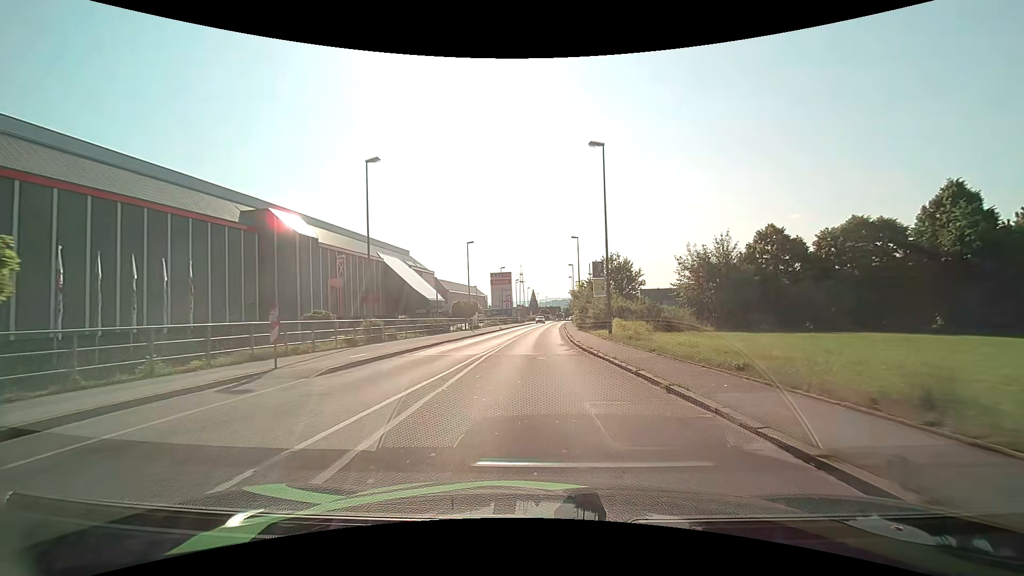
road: tertiary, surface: asphalt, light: Day
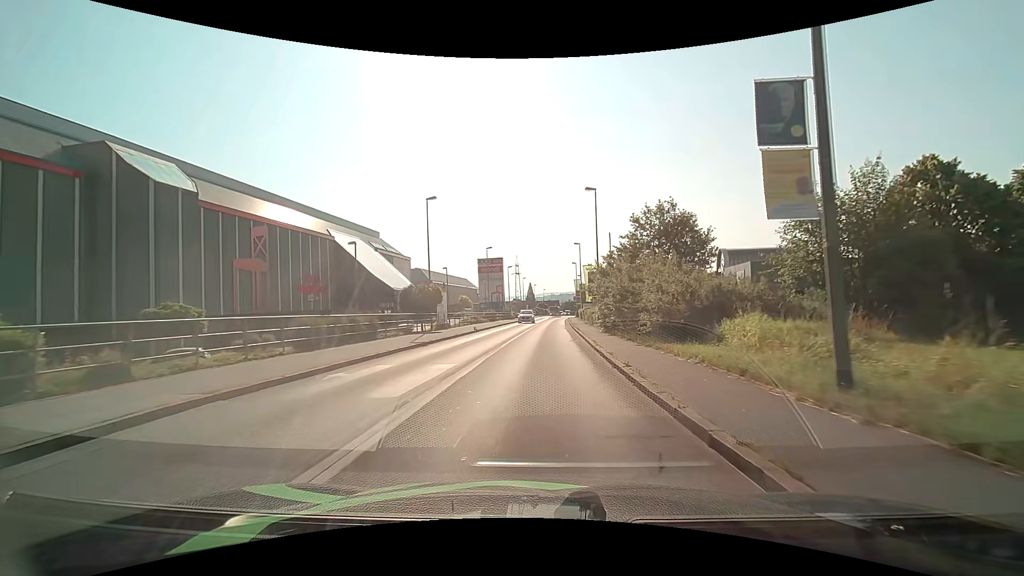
(-0.1, +19.7) m; 0°
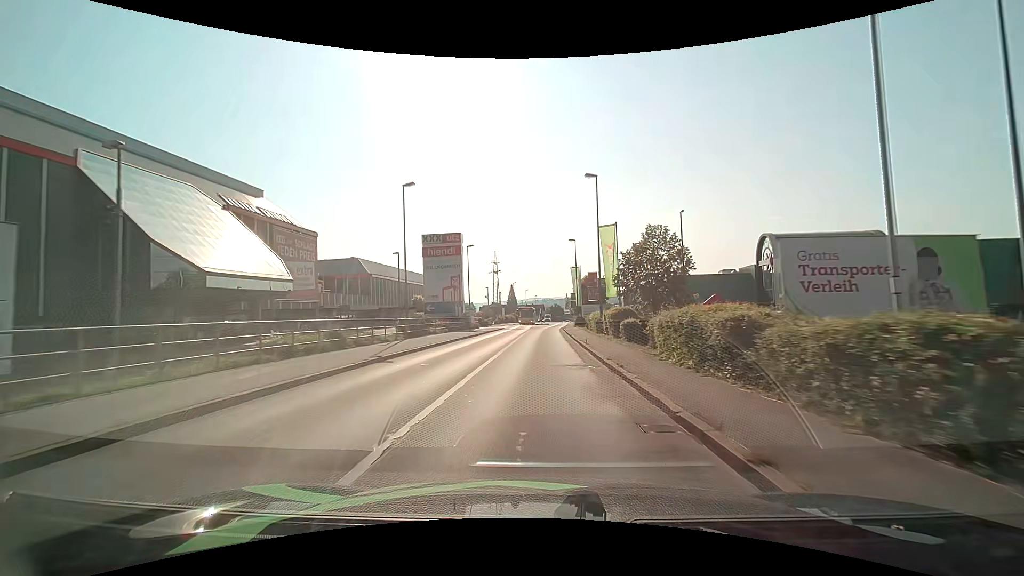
(+0.5, +35.2) m; +2°
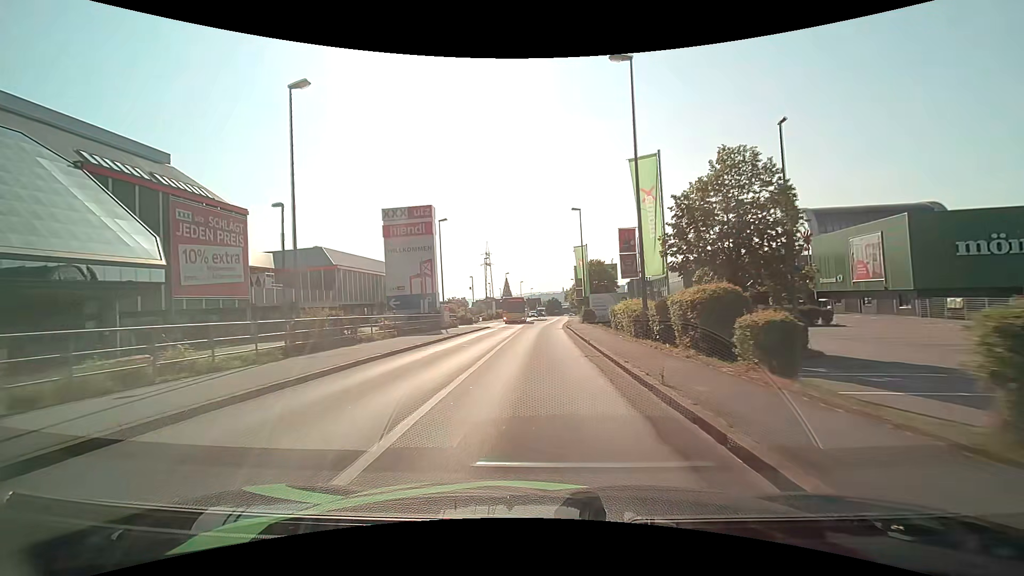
(+0.1, +14.0) m; 0°
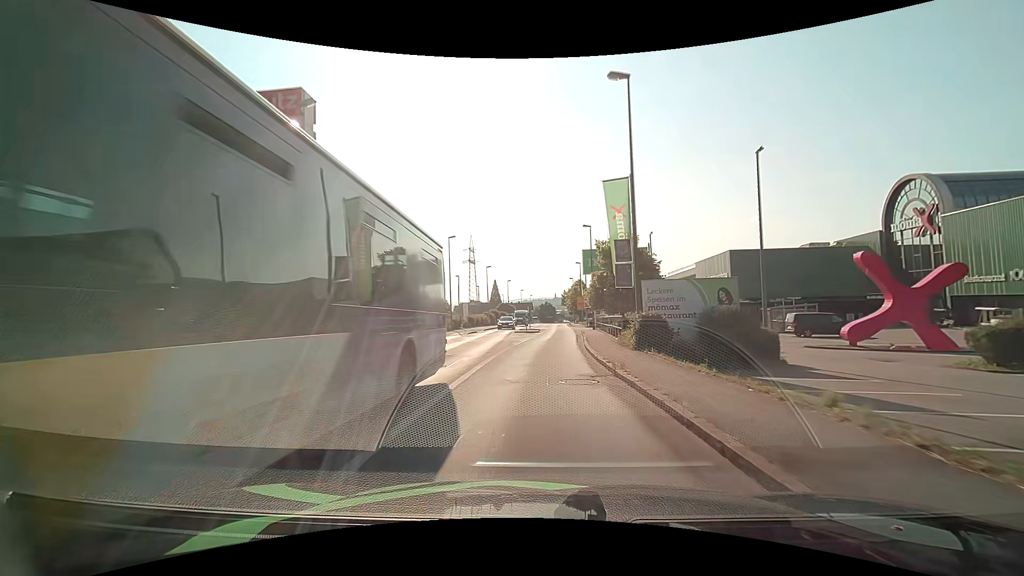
(+0.3, +26.2) m; +1°
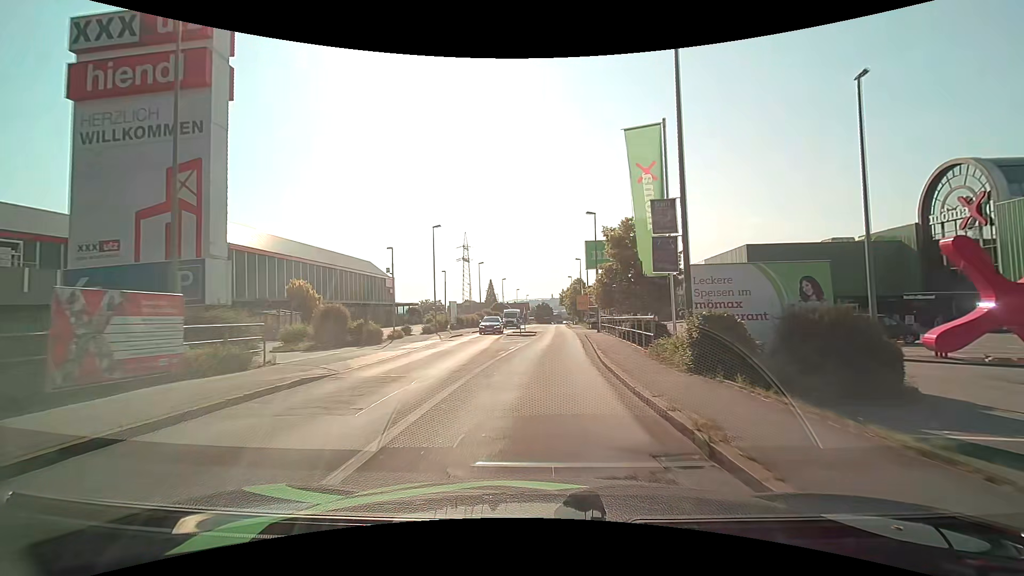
(0.0, +6.5) m; 0°
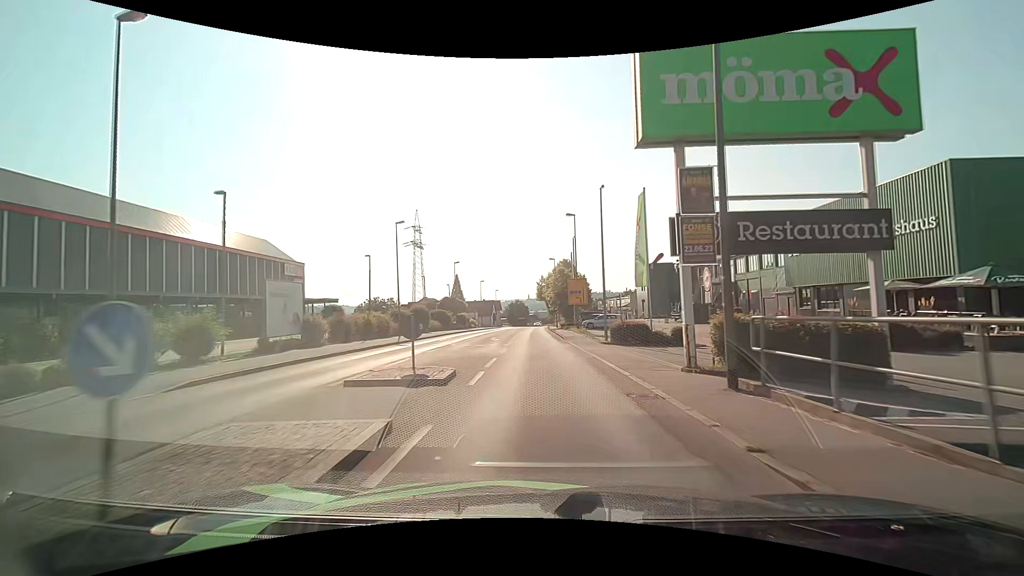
(+1.1, +33.5) m; +3°
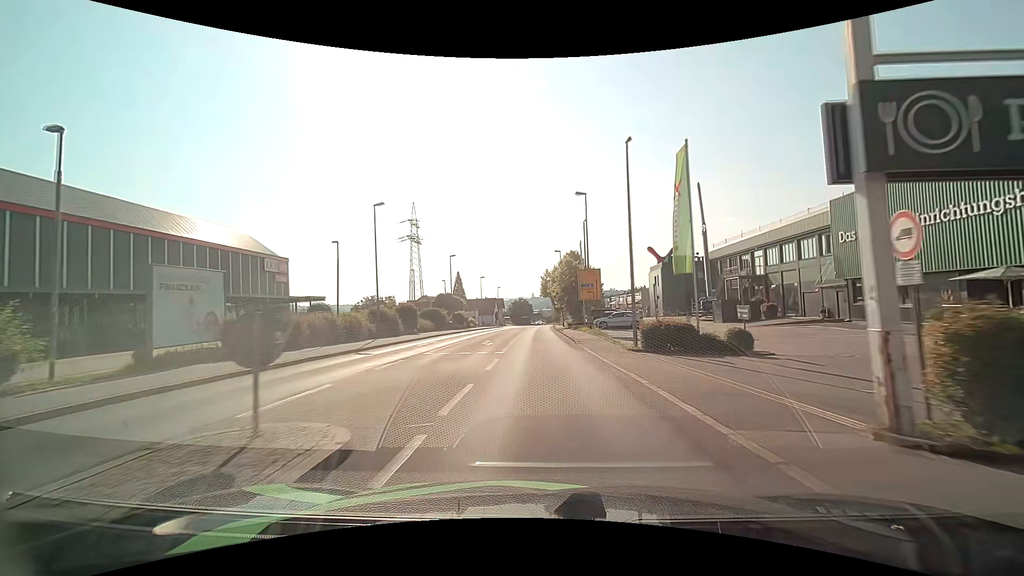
(0.0, +6.9) m; 0°
(0, +10) (0, +20) (0, +30) (0, +40) (0, +50) (0, +60) (0, +70) (0, +80) (+1, +90) (+1, +100) m
